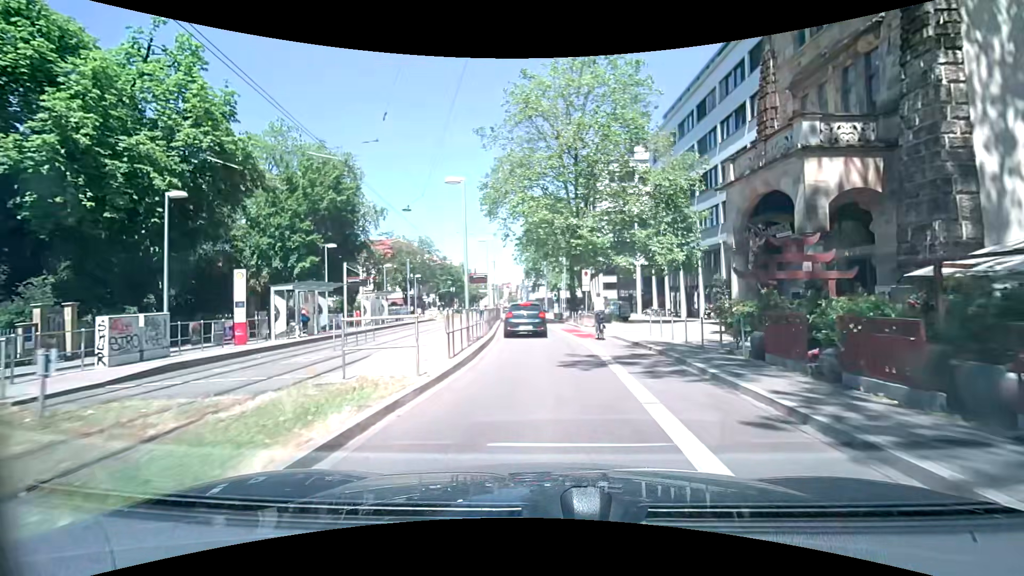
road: primary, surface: asphalt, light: Day
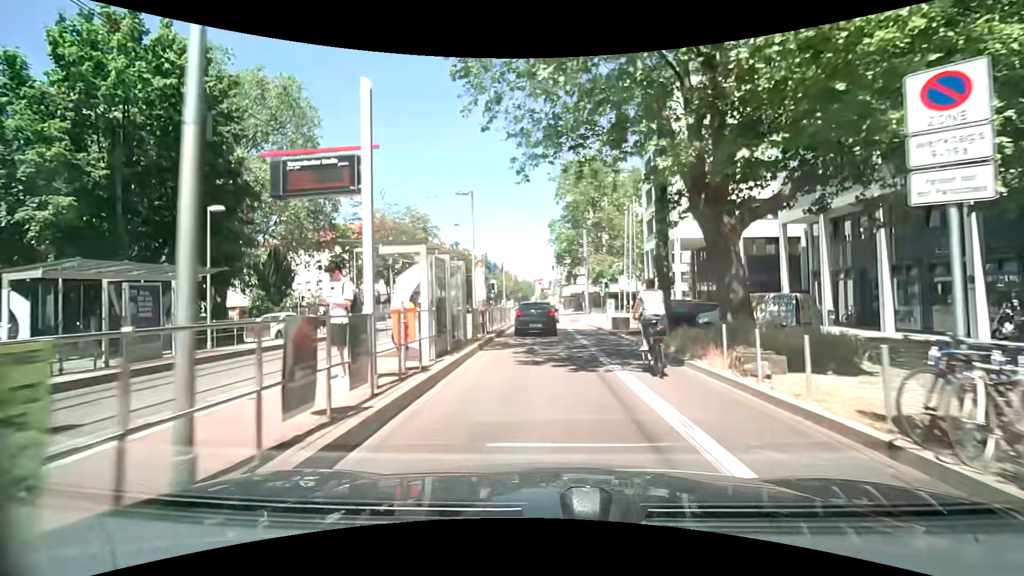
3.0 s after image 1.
(-0.8, +26.4) m; -5°
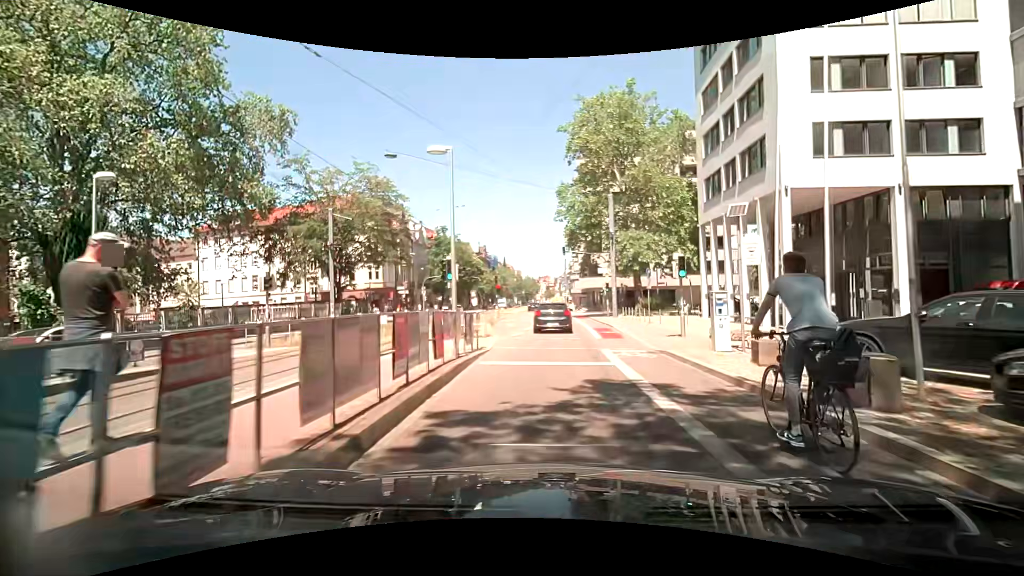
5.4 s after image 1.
(+0.1, +19.0) m; 0°
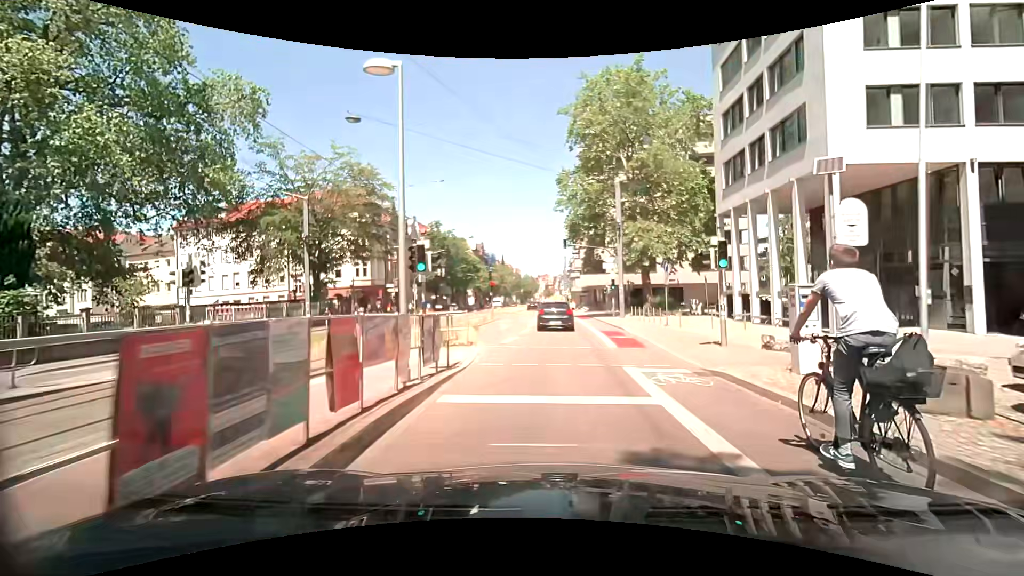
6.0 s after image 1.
(0.0, +4.3) m; 0°
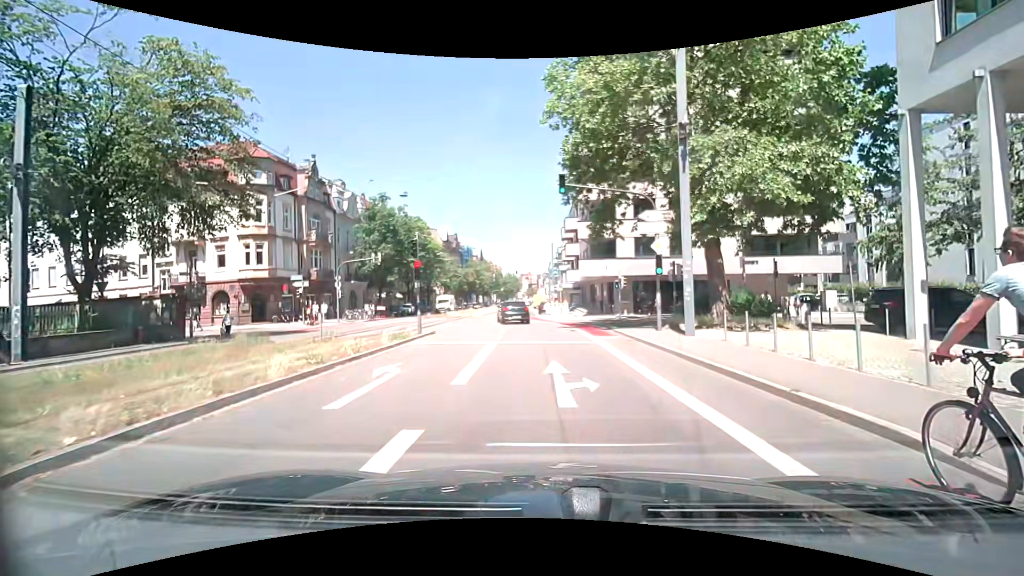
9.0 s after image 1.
(+0.2, +20.3) m; +2°
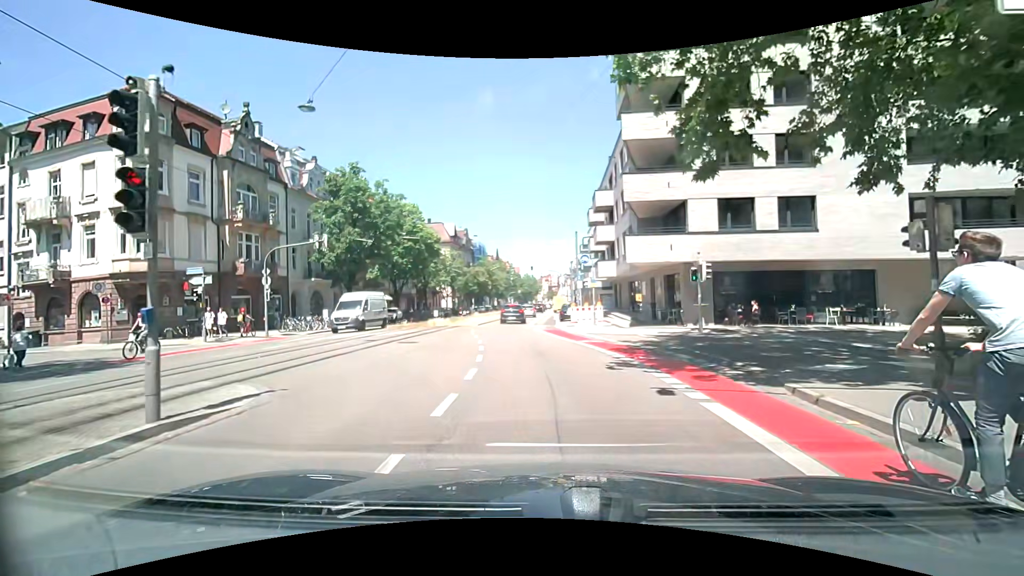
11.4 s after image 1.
(-0.1, +15.2) m; -2°
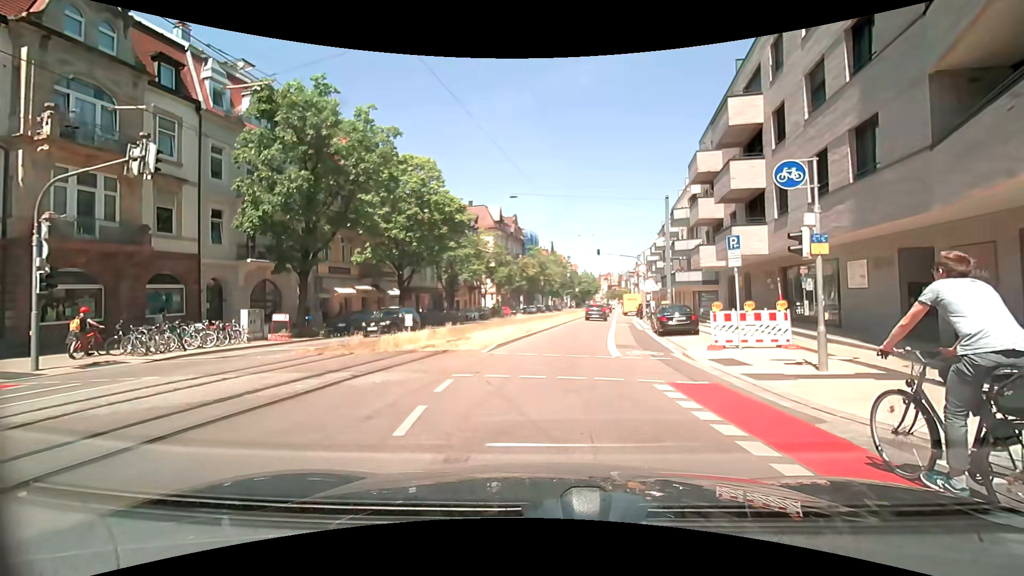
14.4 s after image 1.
(-1.3, +19.0) m; -6°
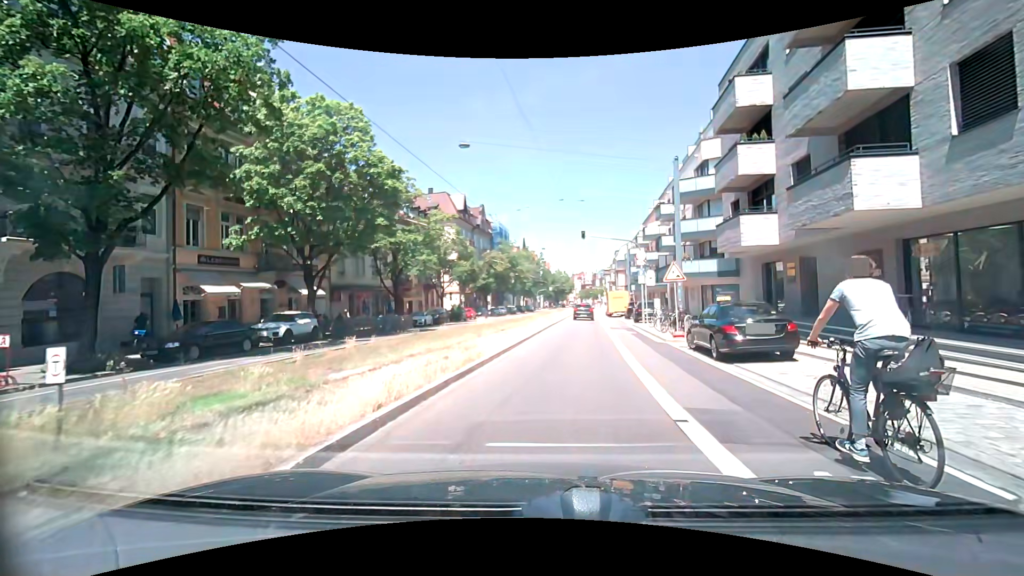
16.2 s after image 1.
(+0.1, +11.1) m; +2°
(+1, +10) (+2, +20) (+3, +30) (+4, +40) (+5, +50) (+6, +60) (+7, +70) (+8, +80) (+9, +90) (+10, +99) m
